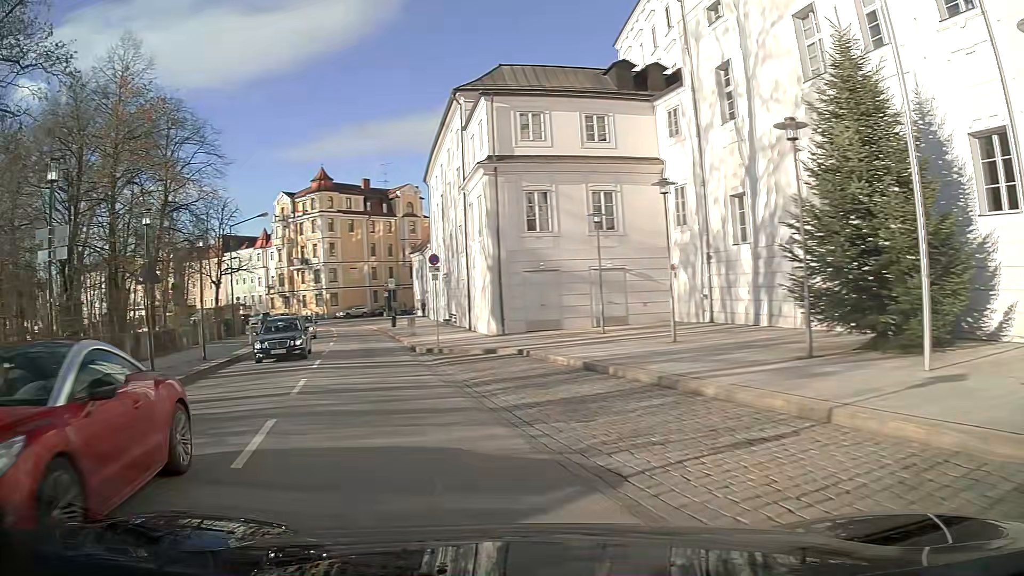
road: primary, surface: asphalt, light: Day
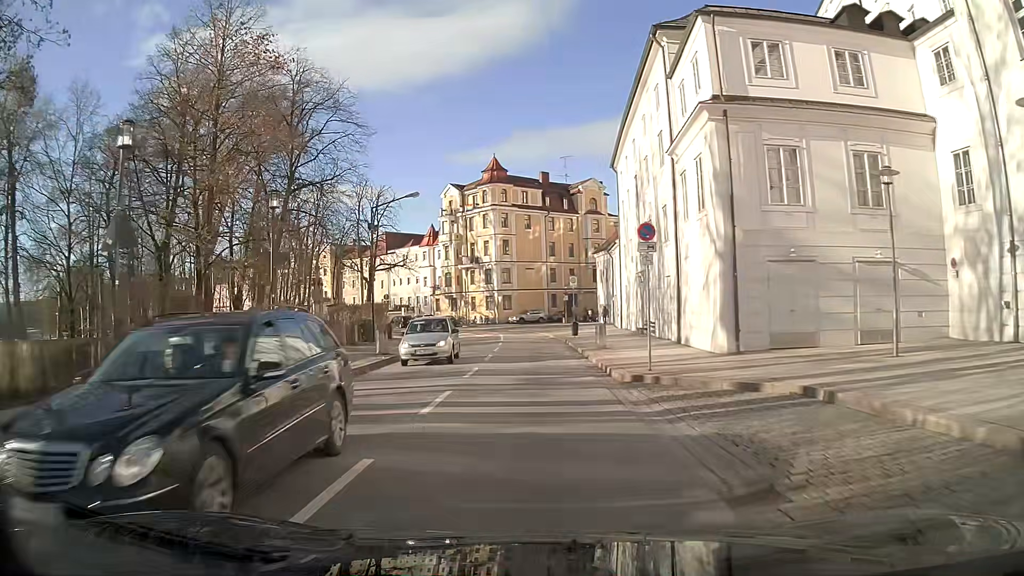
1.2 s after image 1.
(-1.2, +9.1) m; -10°
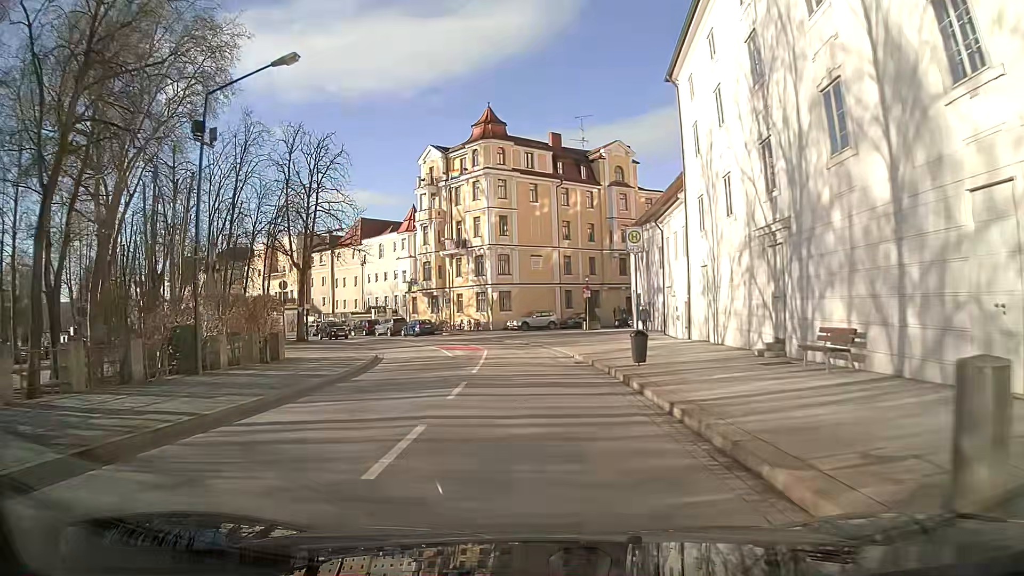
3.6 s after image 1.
(-0.4, +22.1) m; -1°
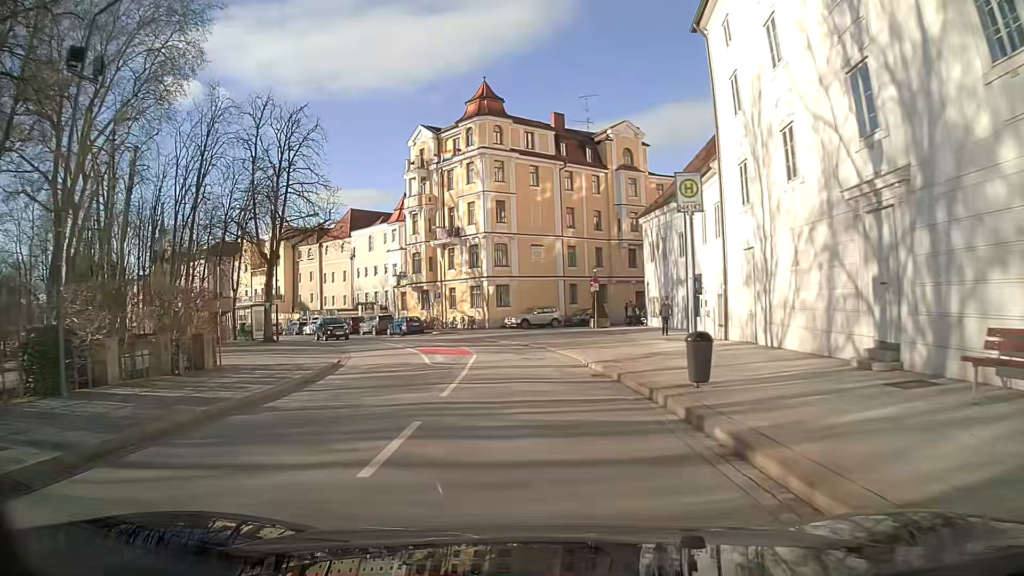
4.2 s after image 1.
(0.0, +6.1) m; 0°
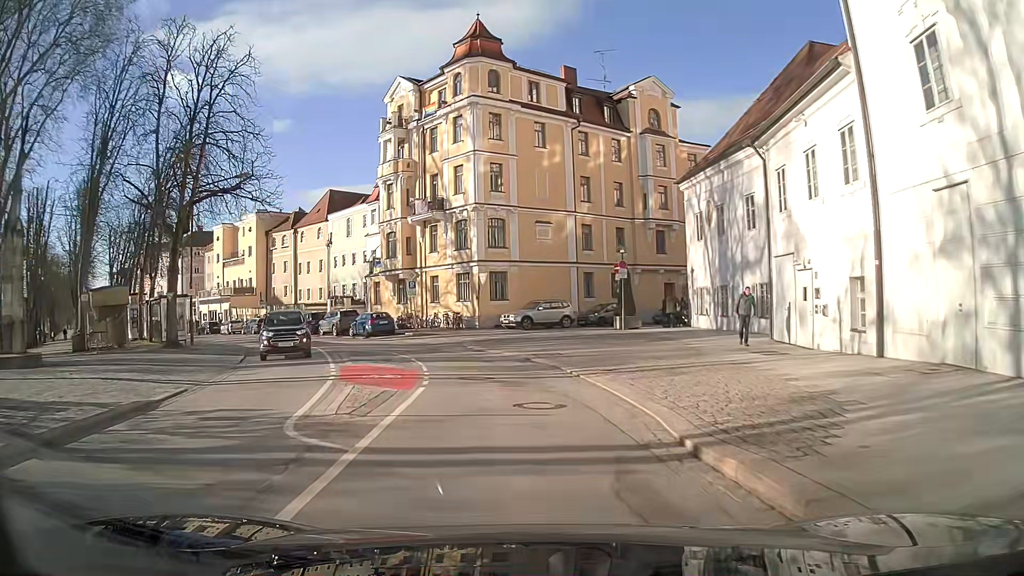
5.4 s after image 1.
(-0.1, +12.1) m; -1°
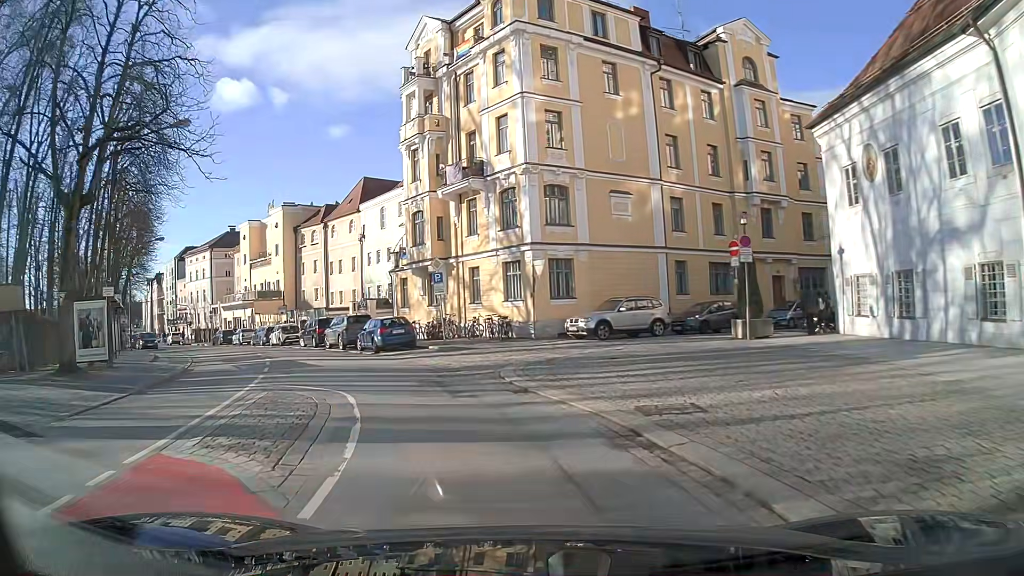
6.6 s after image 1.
(-0.7, +11.4) m; -8°
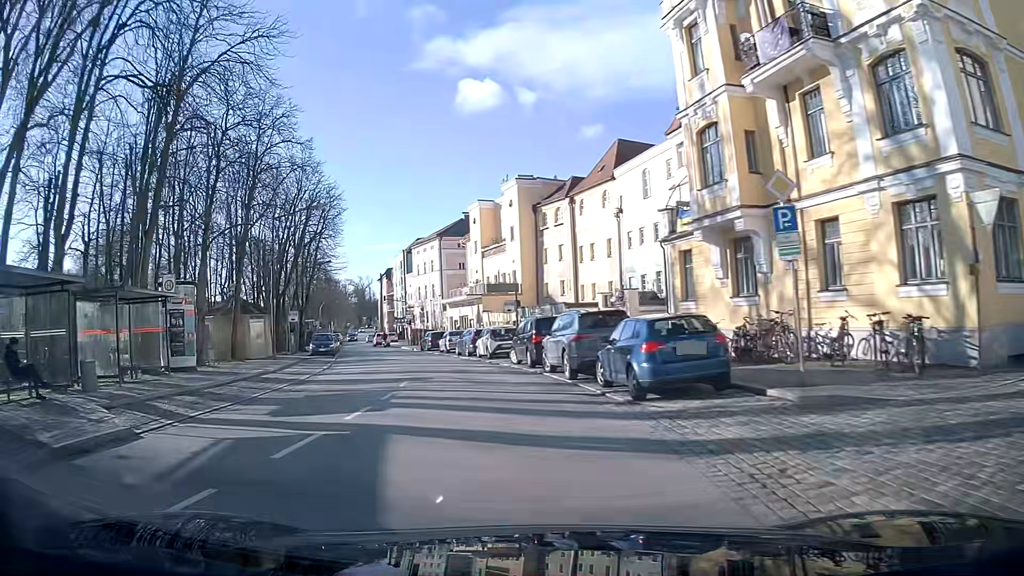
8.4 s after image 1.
(-3.2, +15.7) m; -22°
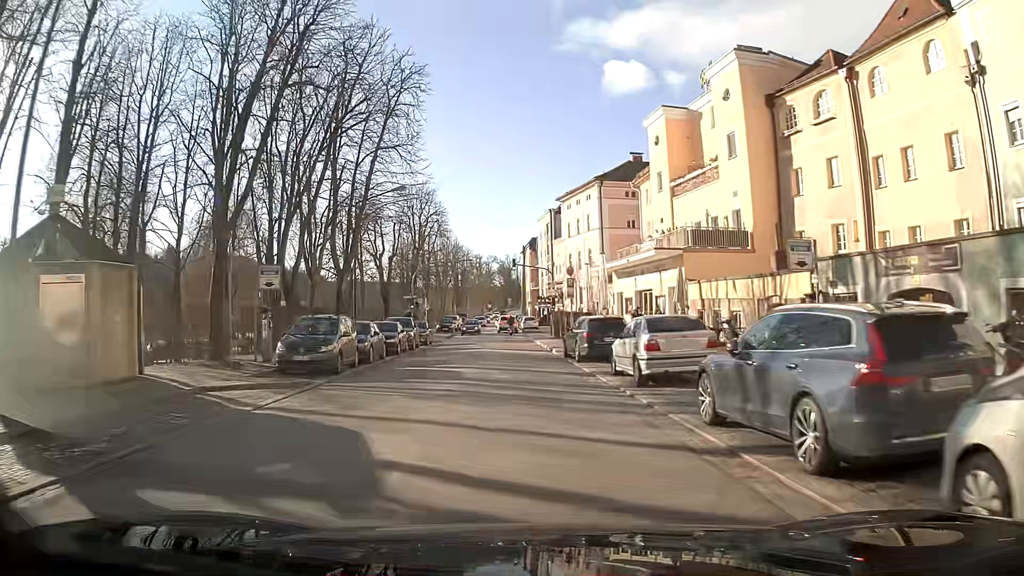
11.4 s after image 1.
(-3.3, +28.5) m; -11°
(0, +10) (0, +20) (-1, +30) (-1, +40) (-2, +50) (-2, +60) (-3, +70) (-3, +80) (-4, +90) (-4, +100) m
